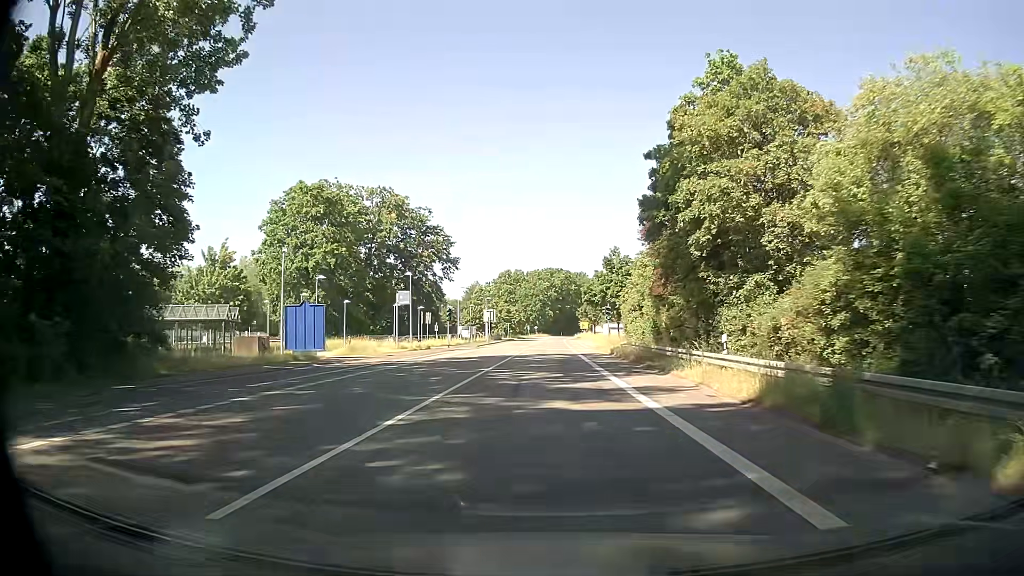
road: secondary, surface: asphalt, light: Day
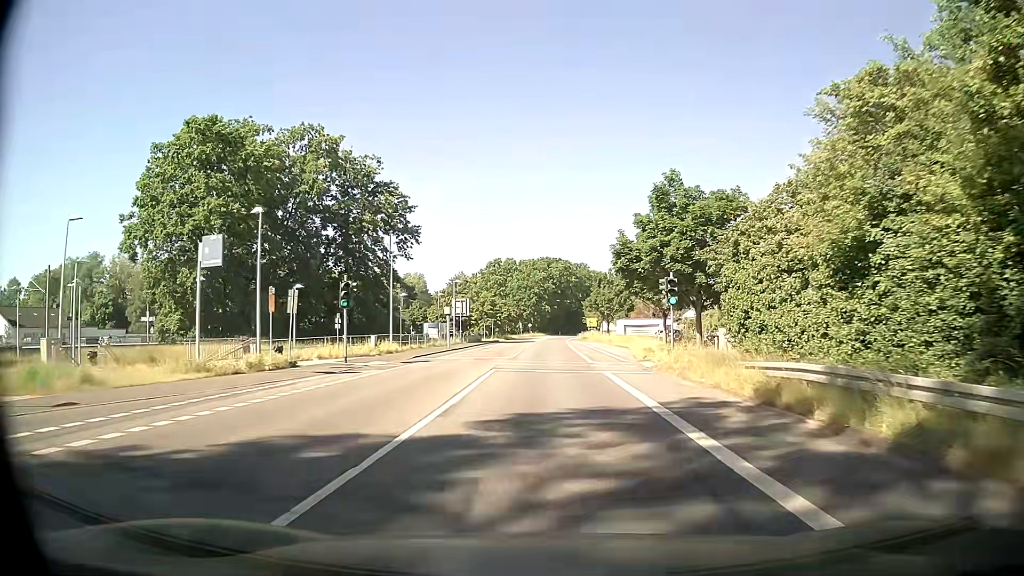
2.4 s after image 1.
(-0.1, +30.4) m; 0°
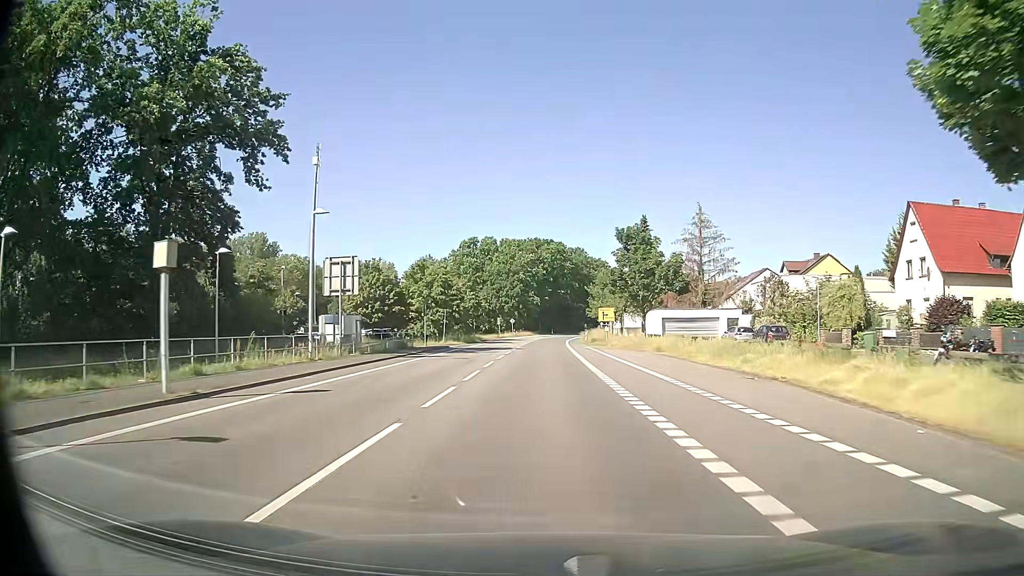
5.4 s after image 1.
(+0.1, +38.1) m; +1°
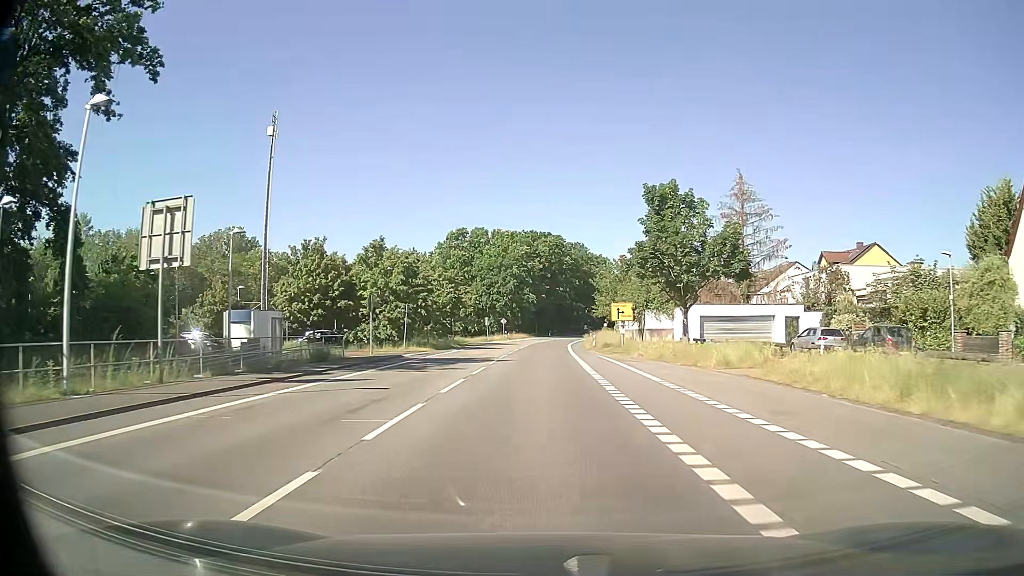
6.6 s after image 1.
(0.0, +15.3) m; 0°
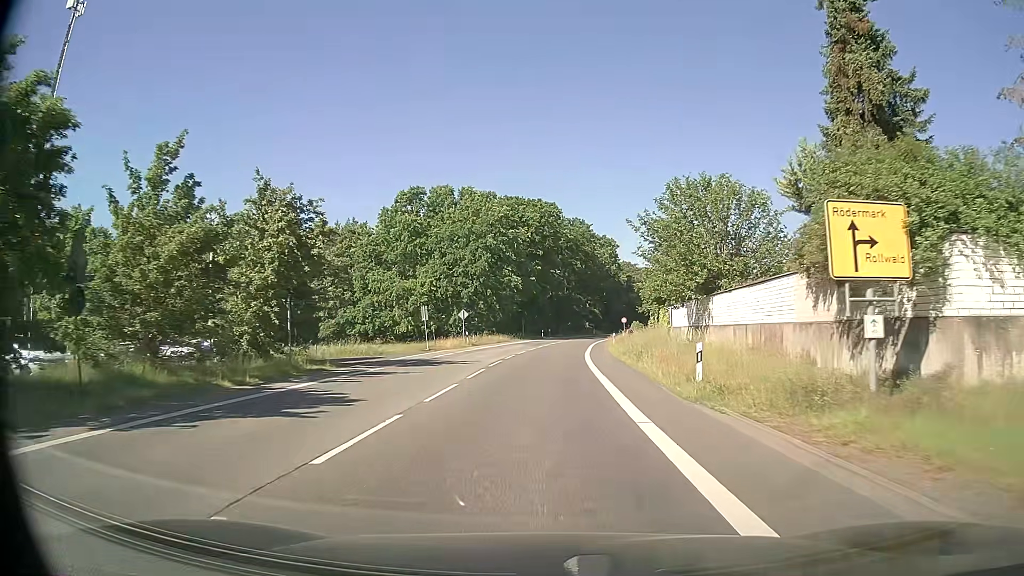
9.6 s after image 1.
(+0.1, +38.3) m; +1°
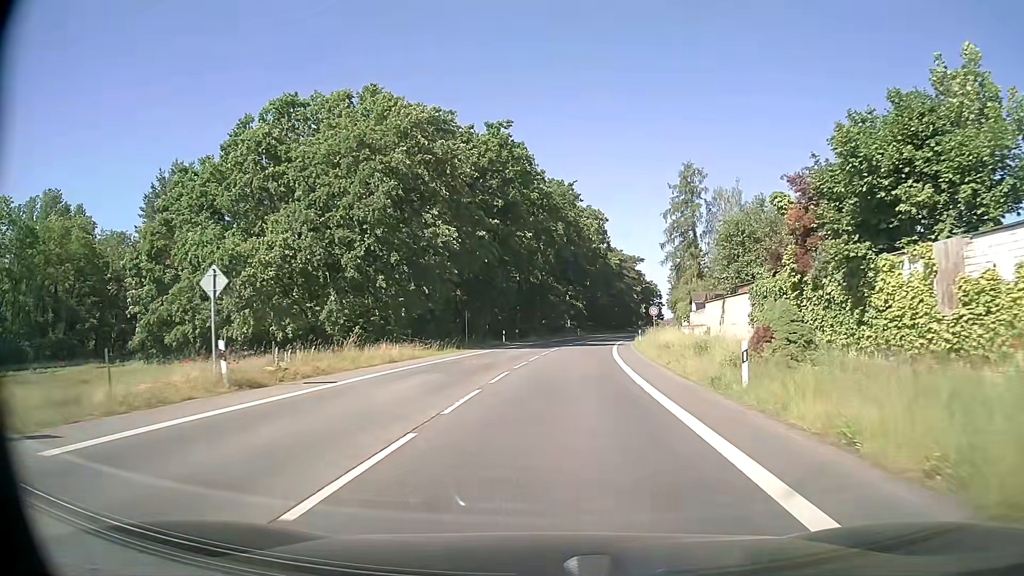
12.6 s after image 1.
(+0.4, +38.6) m; +2°
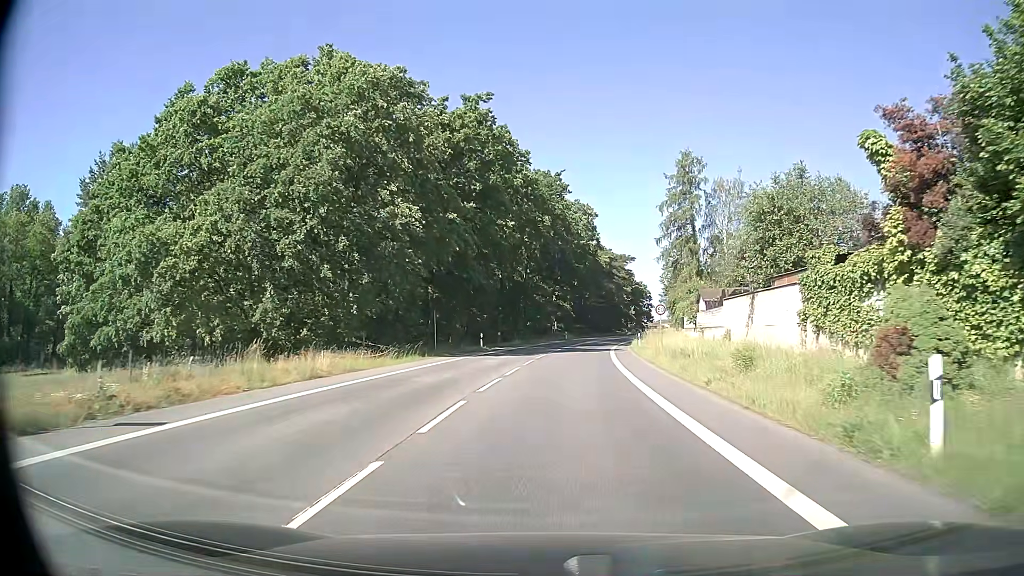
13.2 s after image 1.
(+0.1, +7.7) m; +1°
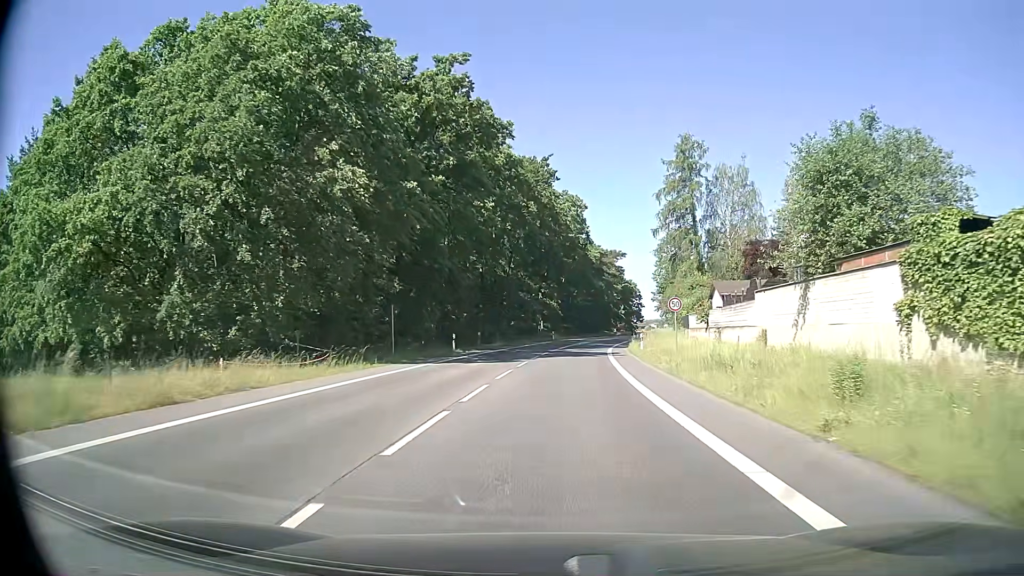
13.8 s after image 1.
(+0.1, +7.7) m; +1°
(0, +10) (0, +20) (+1, +30) (+2, +40) (+3, +50) (+4, +60) (+5, +70) (+7, +80) (+9, +89) (+11, +99) m
